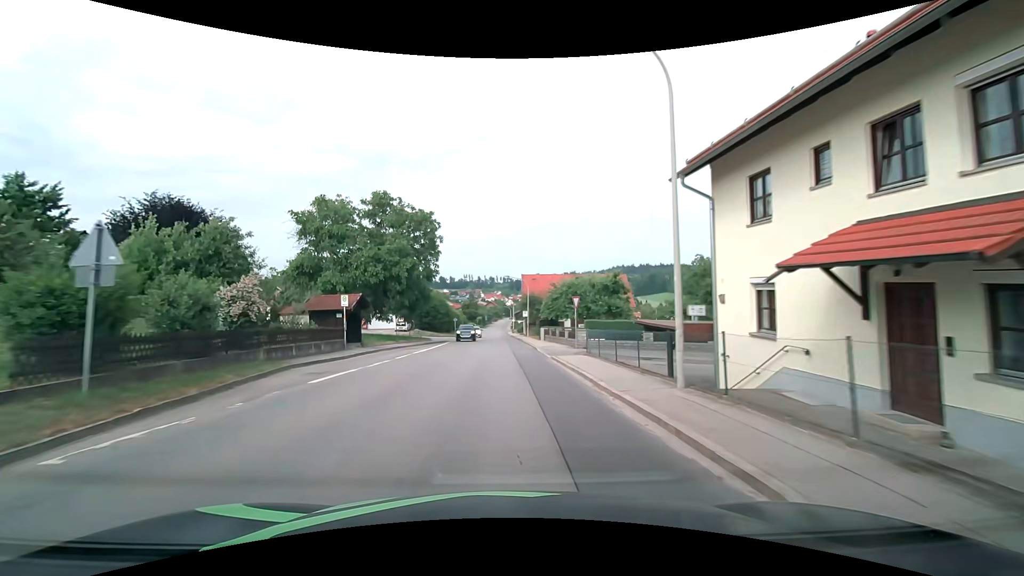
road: tertiary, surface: asphalt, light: Day
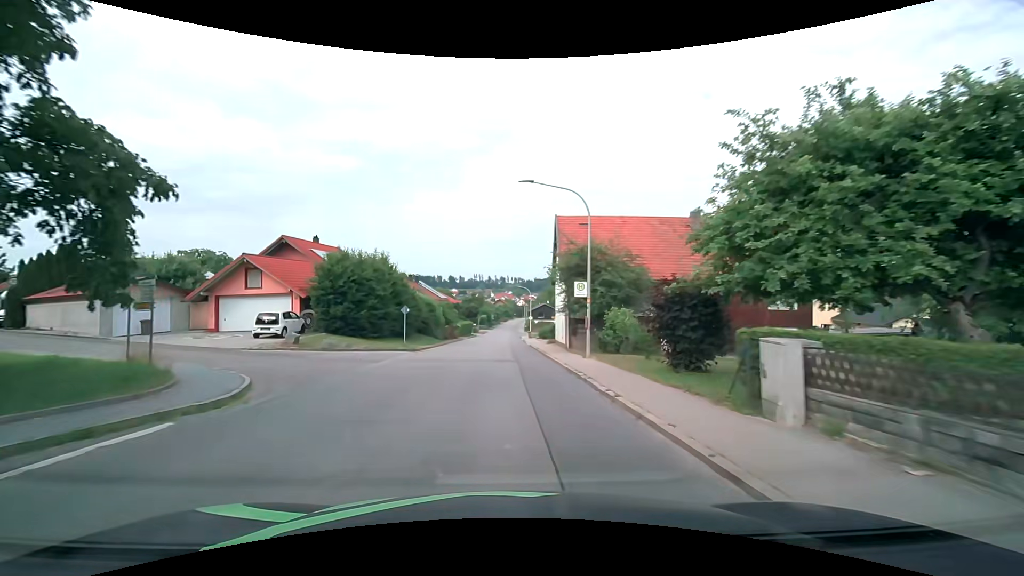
(-0.5, +38.8) m; -1°
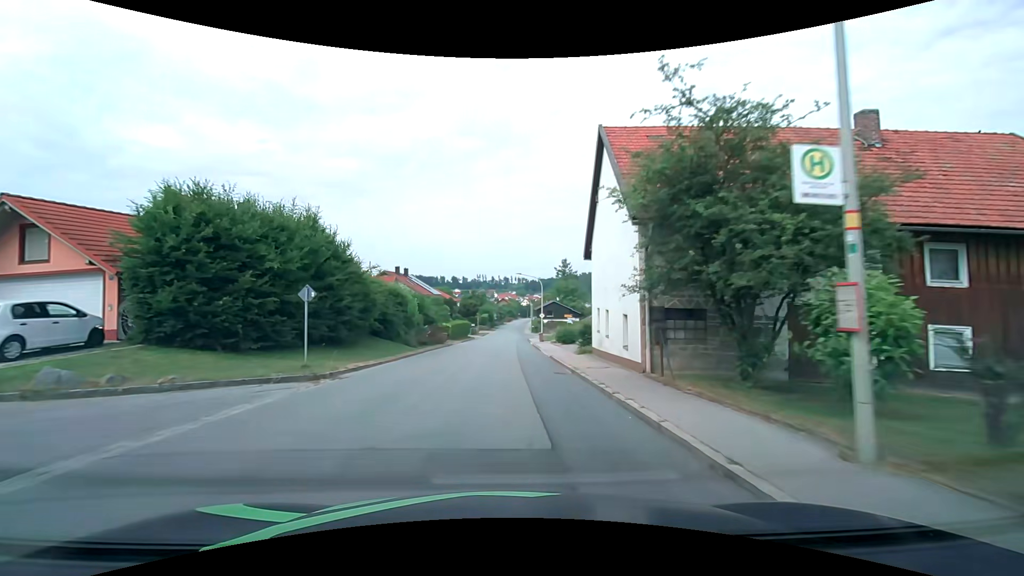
(-0.1, +15.3) m; -1°
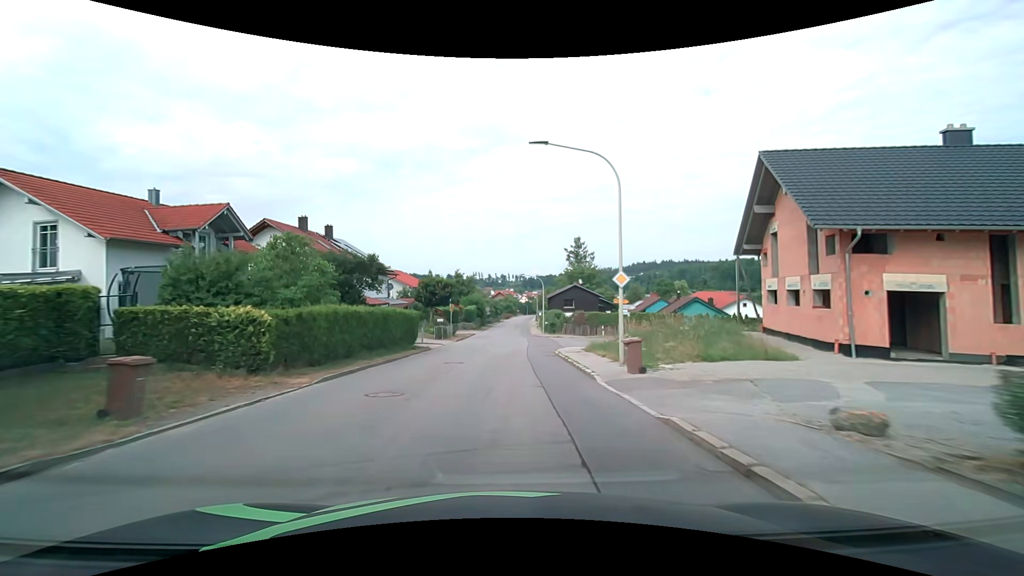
(+0.1, +38.2) m; +1°
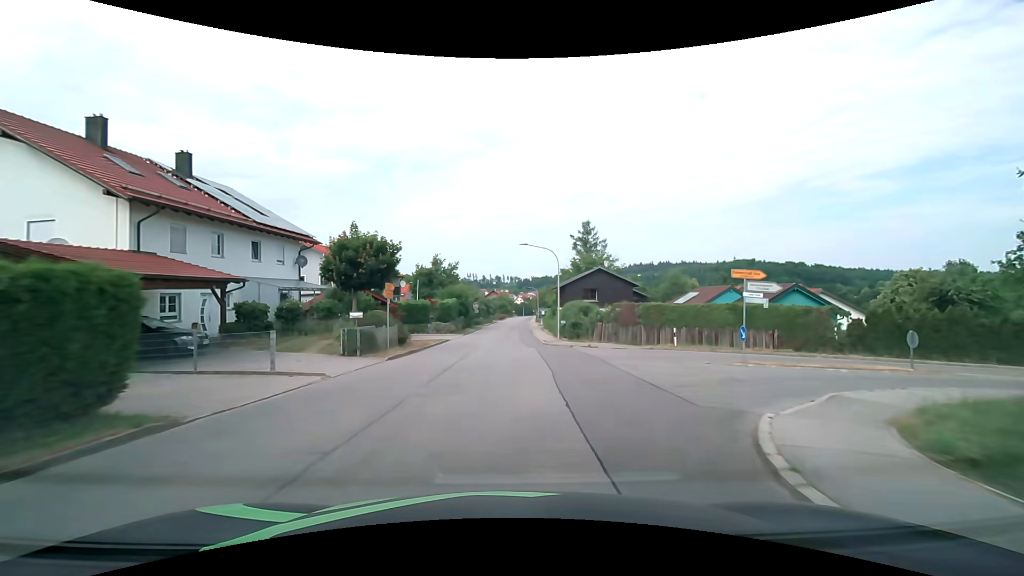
(0.0, +22.9) m; 0°
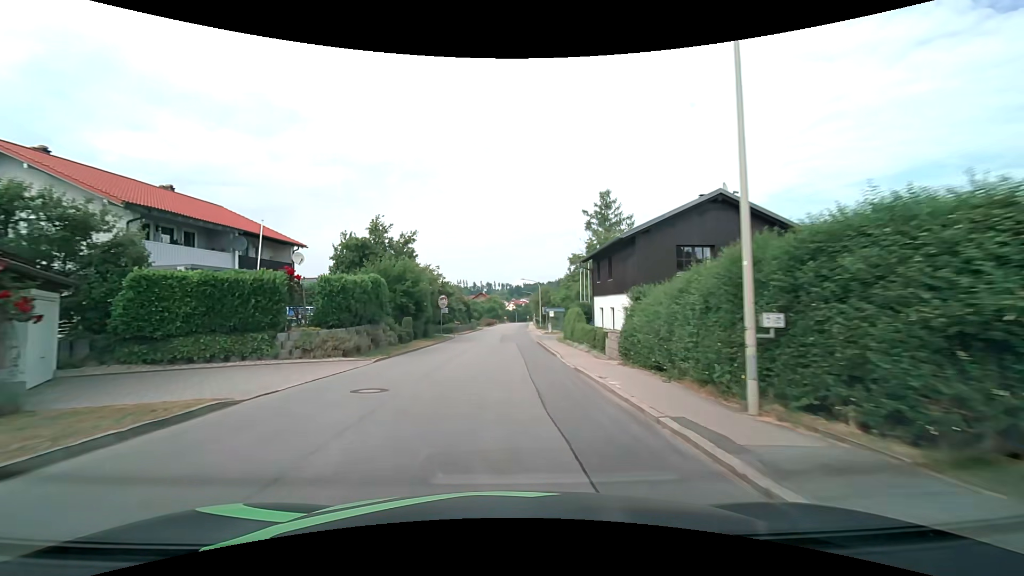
(+0.3, +30.4) m; +2°
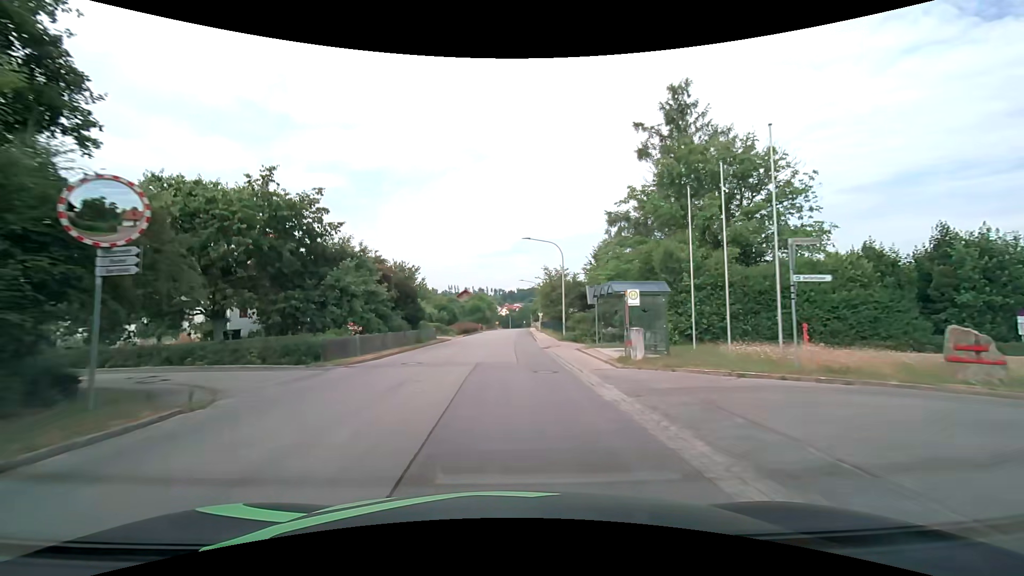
(0.0, +38.1) m; 0°
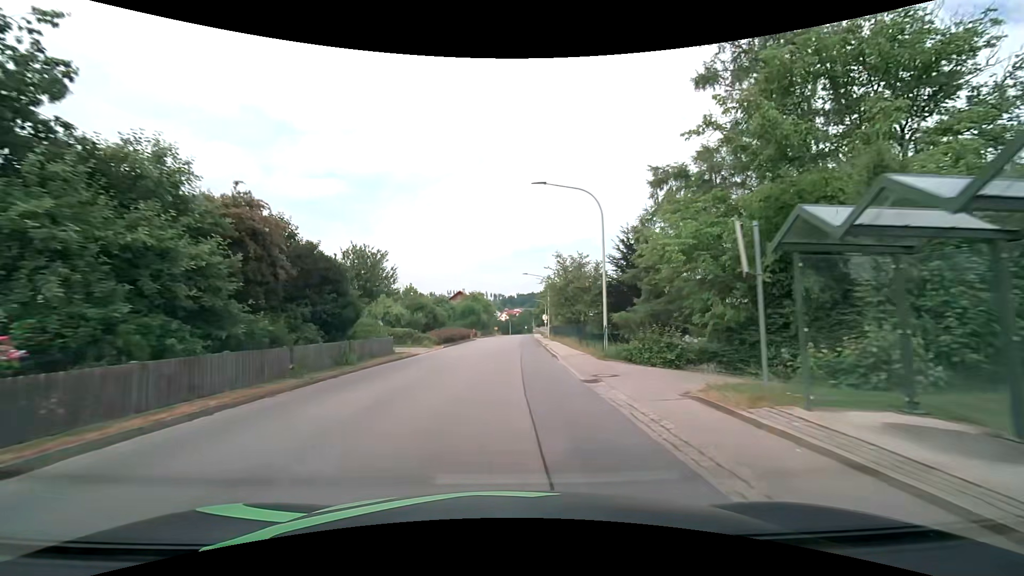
(+0.1, +15.2) m; 0°
(0, +10) (0, +20) (0, +30) (+1, +40) (+1, +50) (+2, +60) (+2, +70) (+2, +80) (+3, +90) (+3, +100) m
